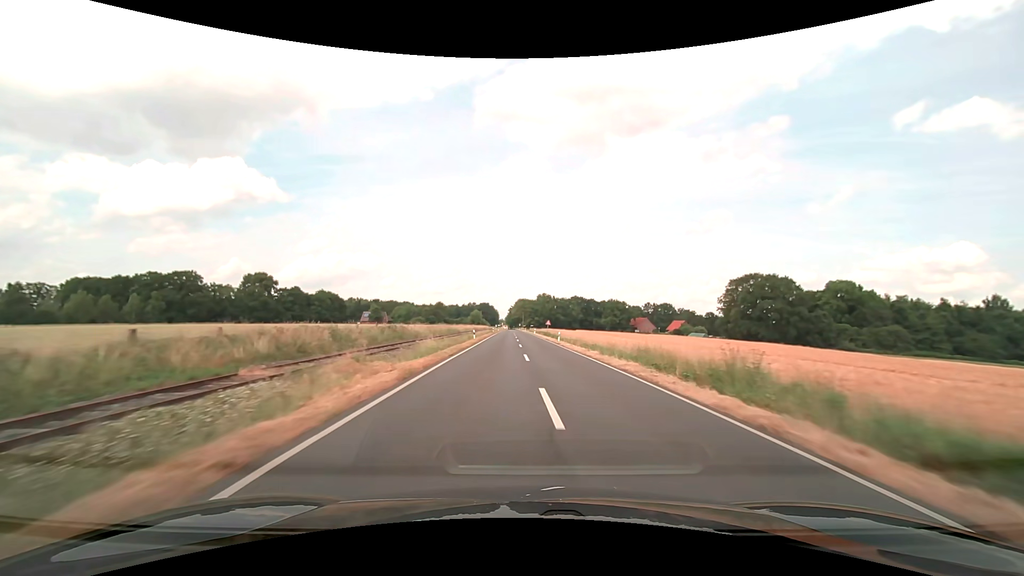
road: secondary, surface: asphalt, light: Day
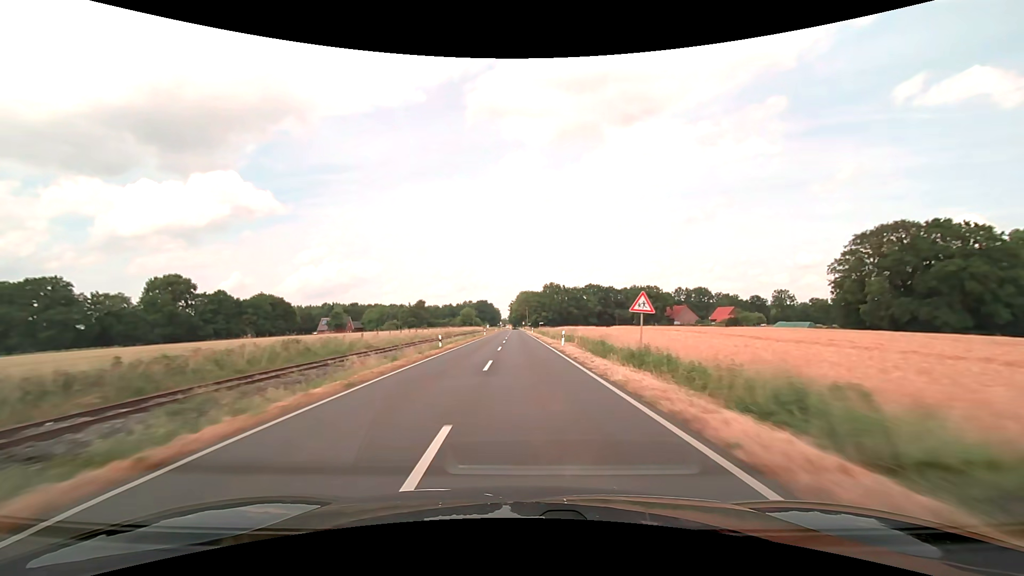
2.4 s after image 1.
(+0.1, +63.6) m; 0°
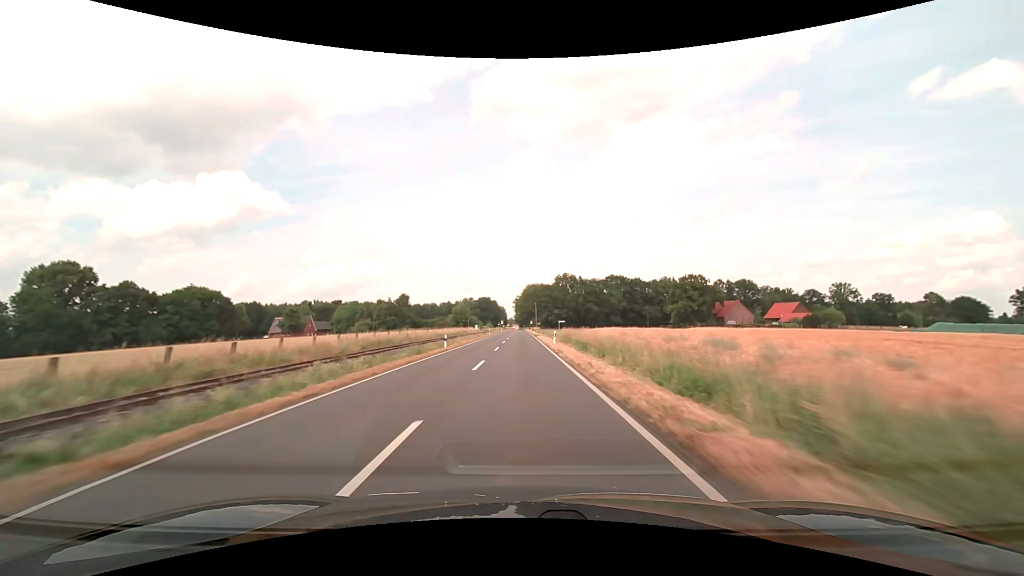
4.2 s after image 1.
(-0.2, +47.5) m; -1°
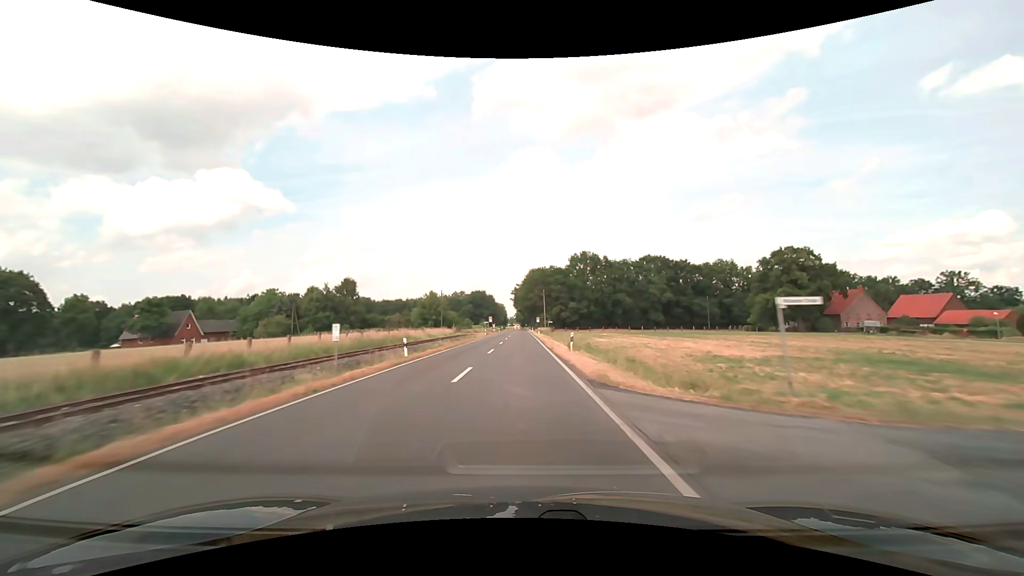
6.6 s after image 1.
(-0.2, +63.2) m; 0°
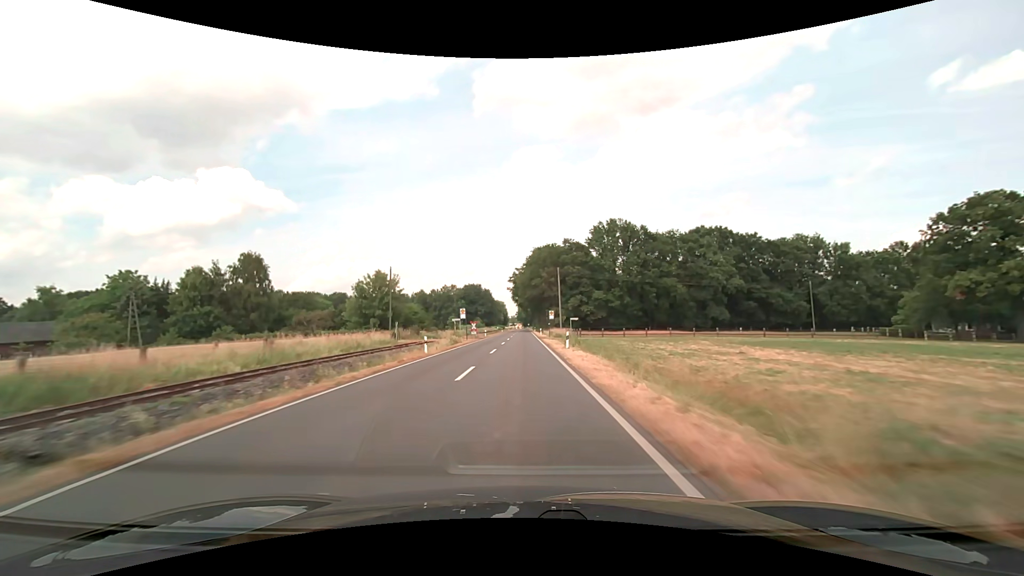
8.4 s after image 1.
(-0.1, +47.4) m; 0°
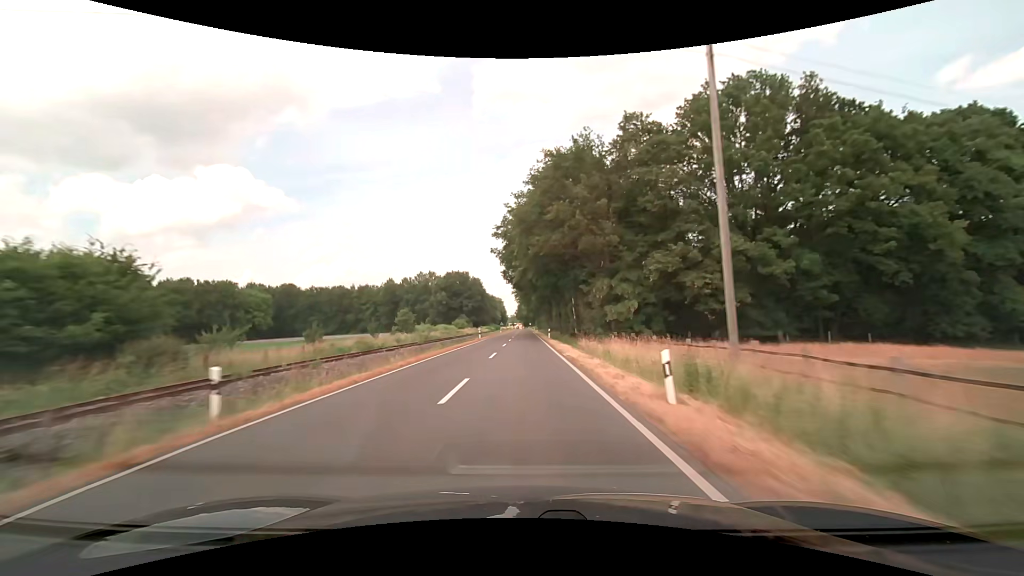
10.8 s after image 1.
(-0.1, +63.2) m; 0°
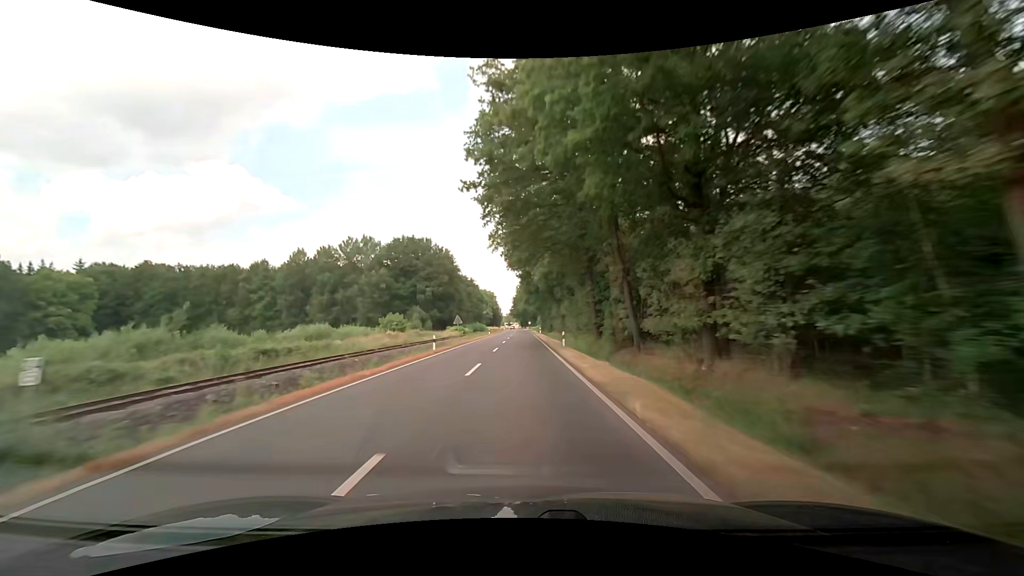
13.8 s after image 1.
(+0.3, +79.1) m; +1°
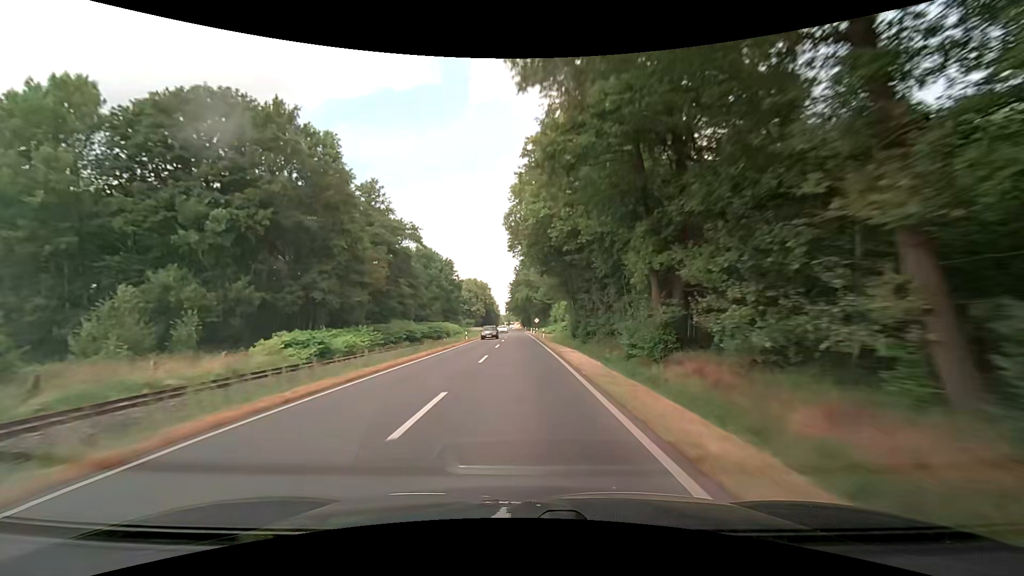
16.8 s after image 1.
(-0.5, +79.1) m; -1°
(0, +10) (0, +20) (0, +30) (0, +40) (0, +50) (0, +60) (0, +70) (0, +80) (-1, +90) (-1, +100) m
